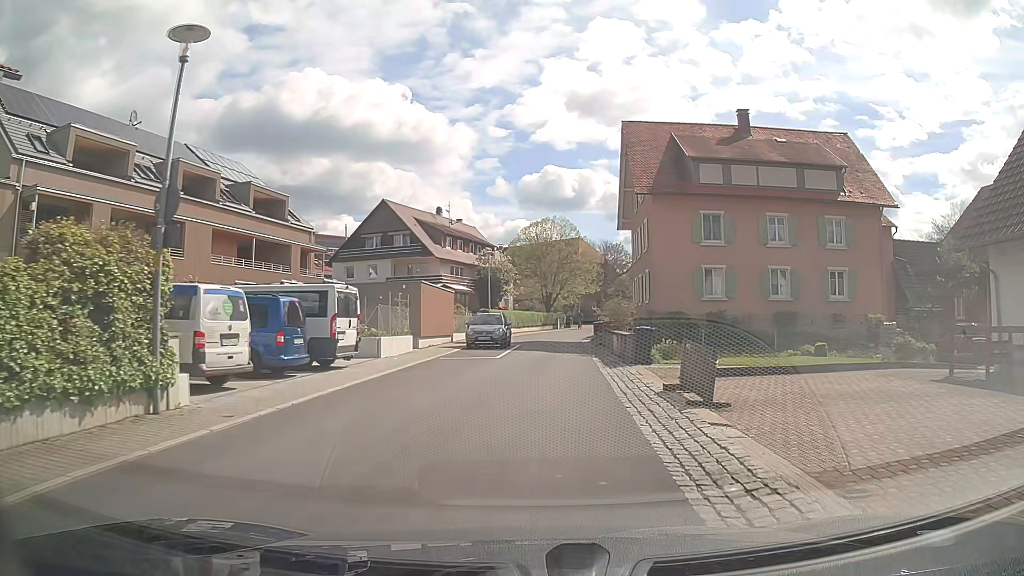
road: tertiary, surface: asphalt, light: Day
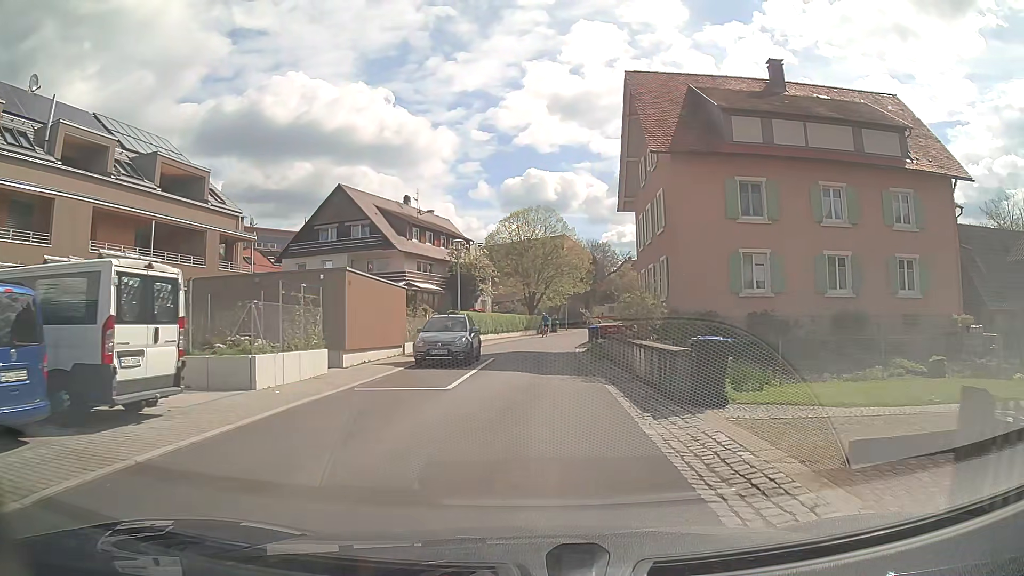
(+0.2, +9.1) m; +2°
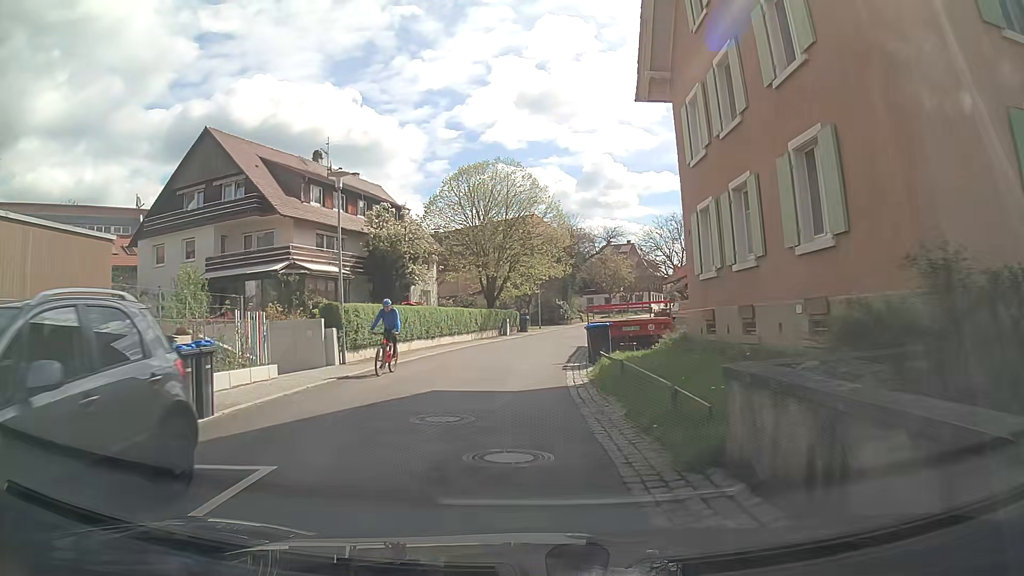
(+0.5, +18.1) m; +2°
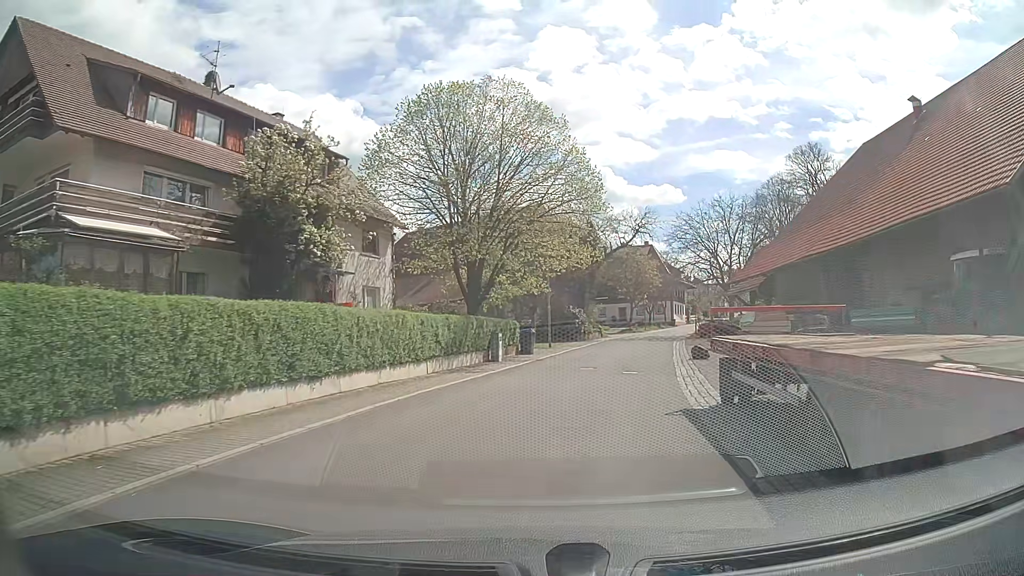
(-0.3, +18.1) m; 0°
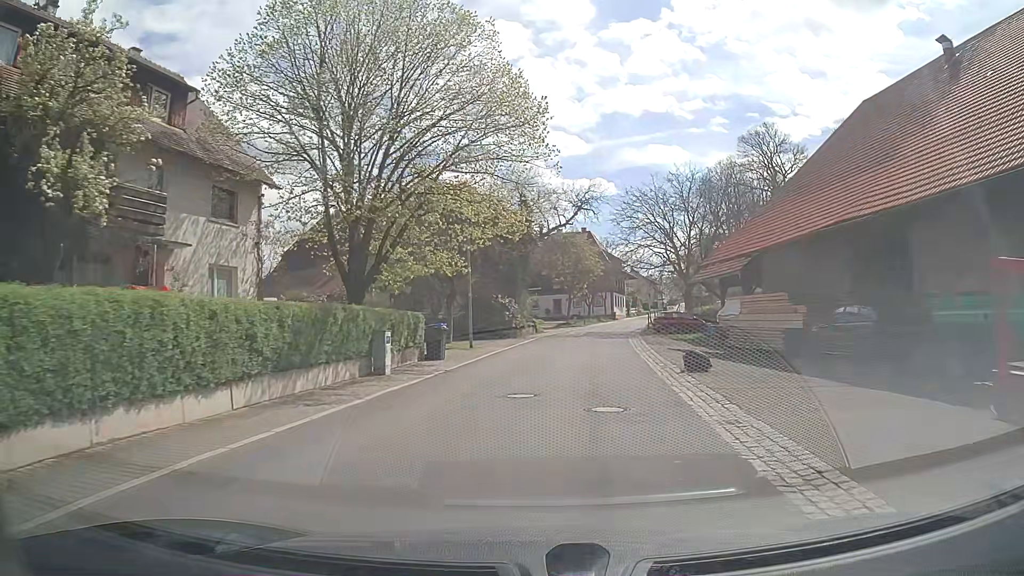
(+0.4, +8.9) m; +5°
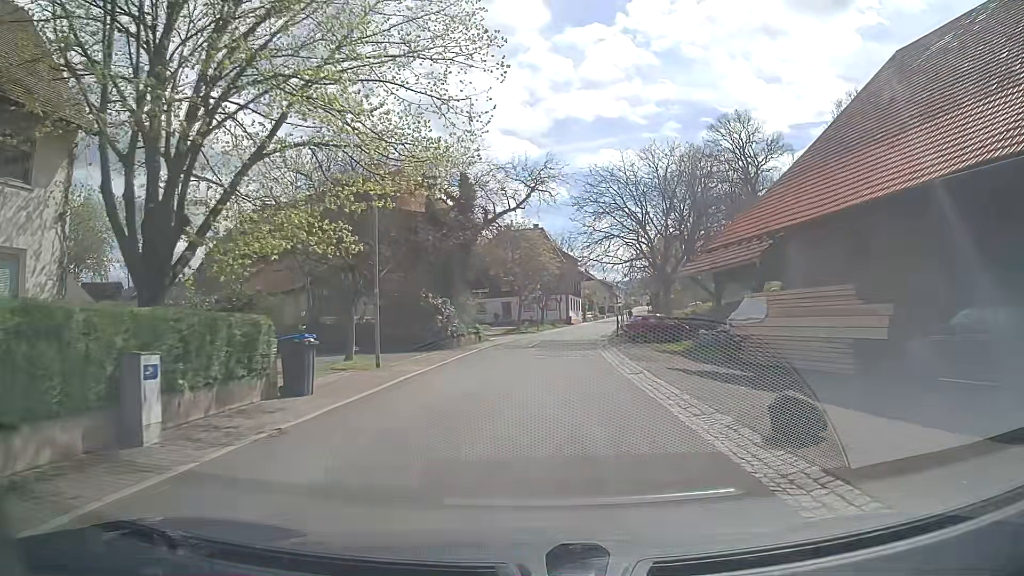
(+0.4, +8.9) m; +4°
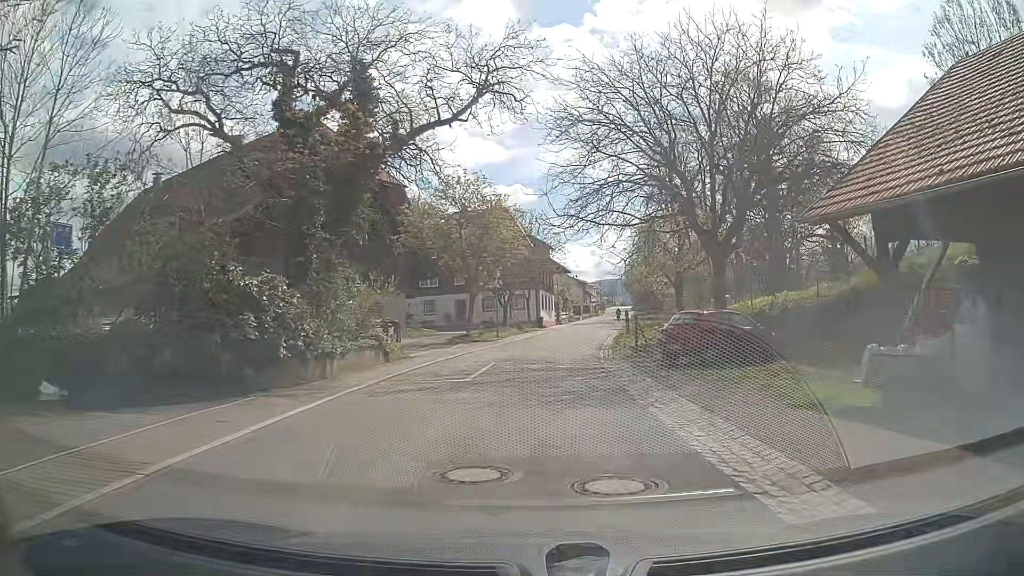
(+0.5, +17.8) m; +3°
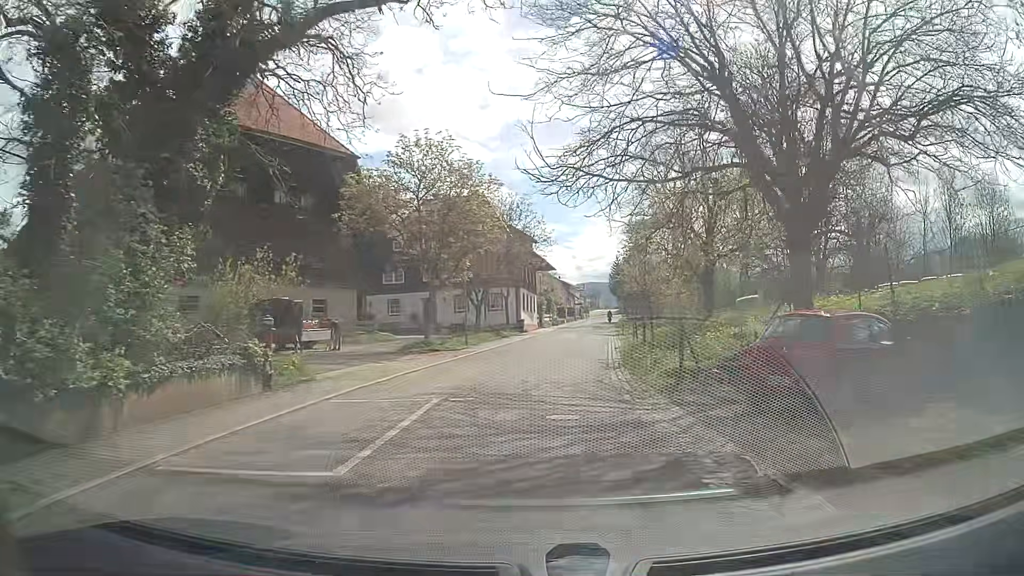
(+0.1, +8.9) m; 0°
(0, +10) (+1, +20) (+3, +30) (+4, +40) (+6, +50) (+7, +60) (+9, +69) (+10, +79) (+12, +89) (+13, +99) m
